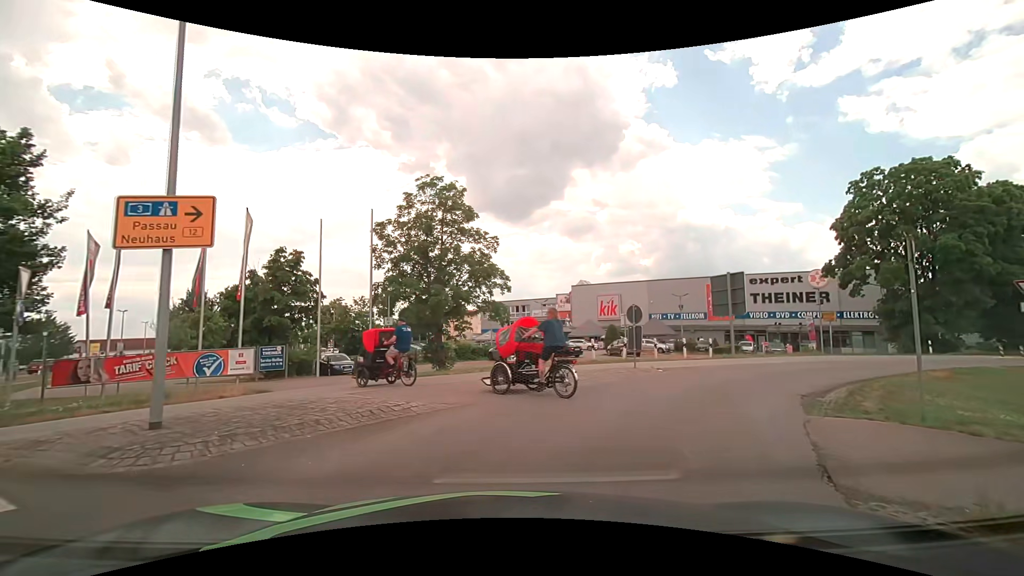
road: secondary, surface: asphalt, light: Day
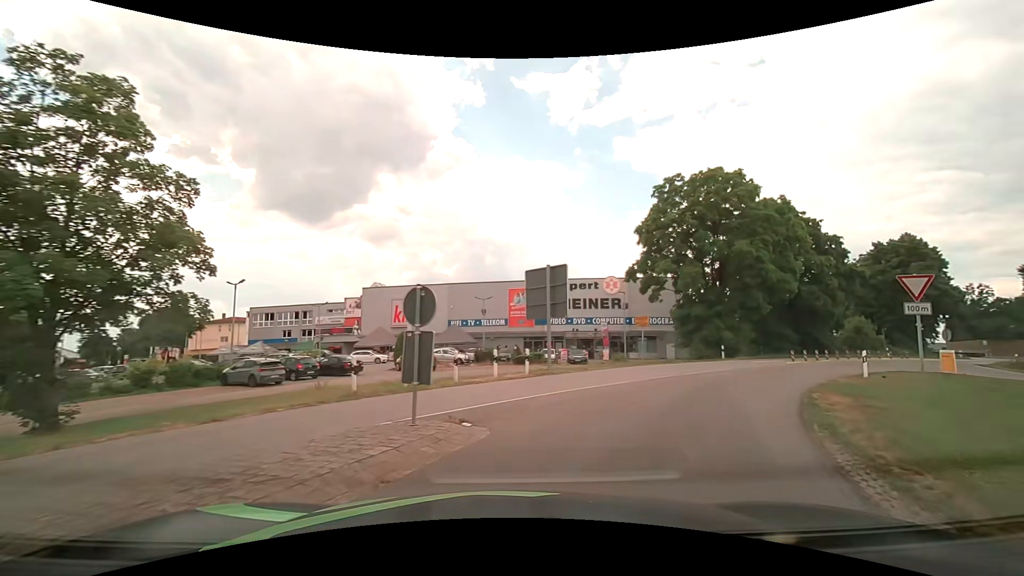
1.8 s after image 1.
(+1.7, +9.0) m; +22°
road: primary_link
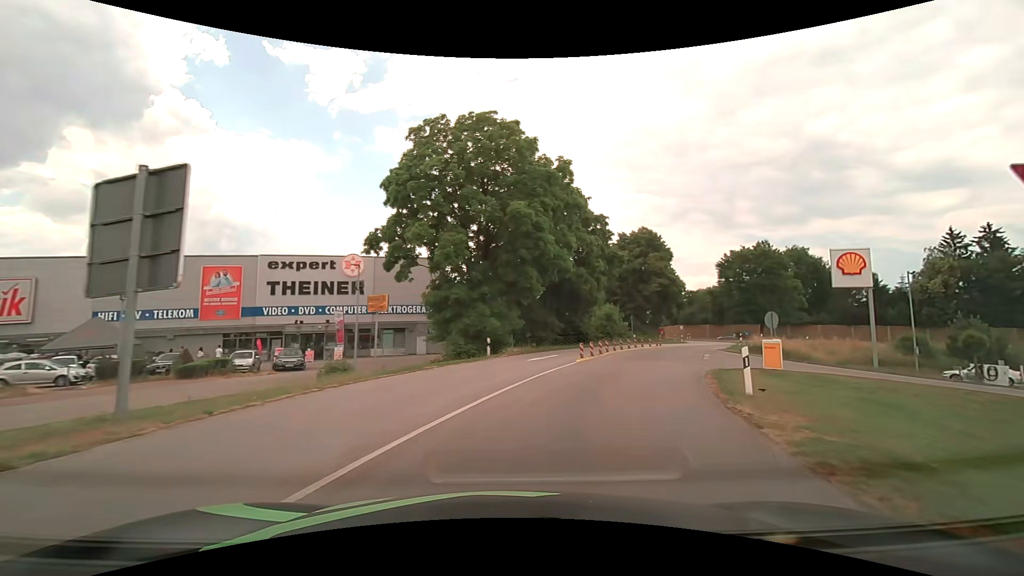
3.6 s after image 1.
(+3.1, +12.3) m; +27°
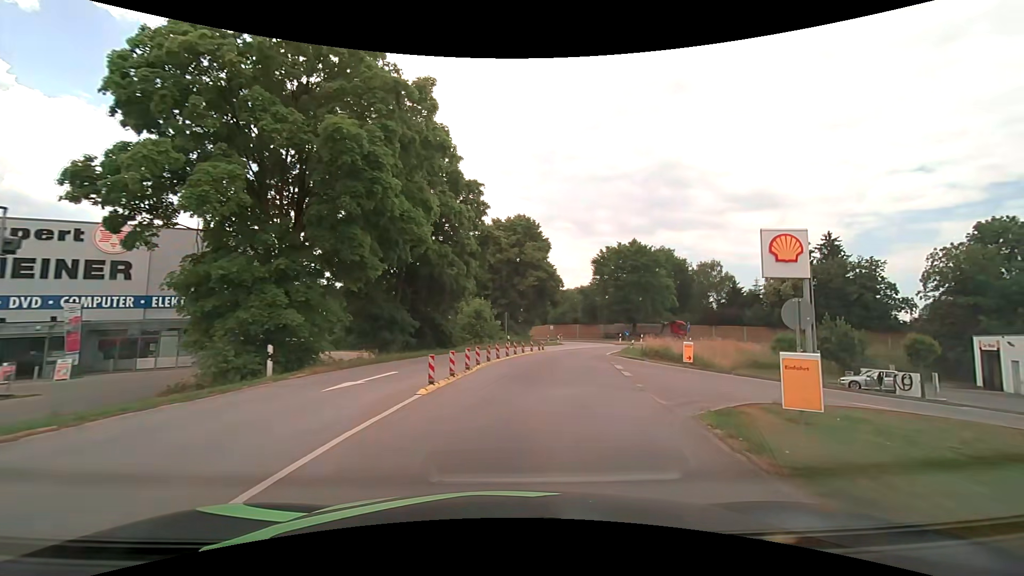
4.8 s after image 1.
(+1.5, +10.7) m; +15°
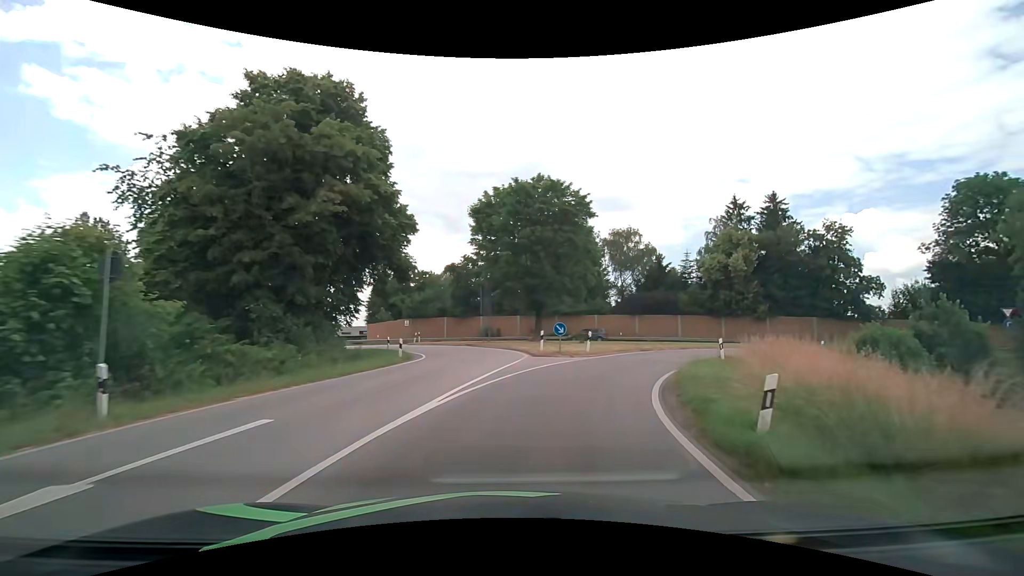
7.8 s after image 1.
(+4.3, +32.0) m; +15°
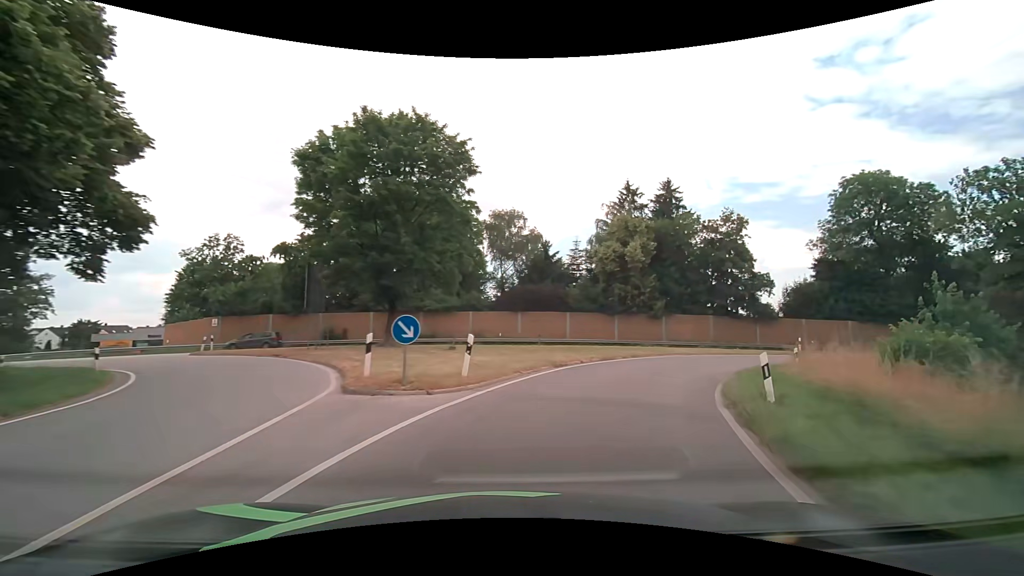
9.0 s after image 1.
(+1.4, +12.6) m; +14°
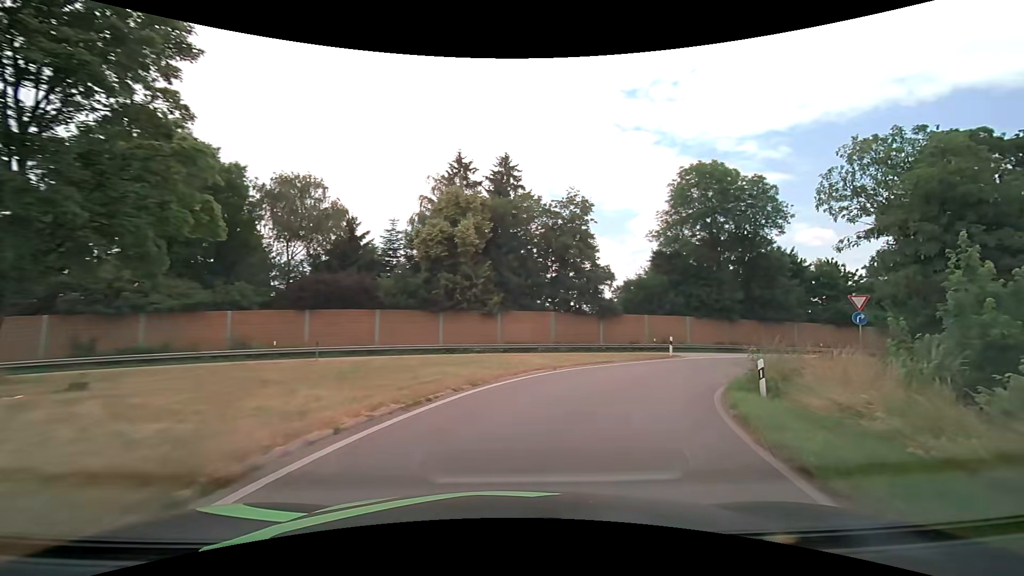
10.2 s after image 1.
(+2.1, +12.0) m; +20°
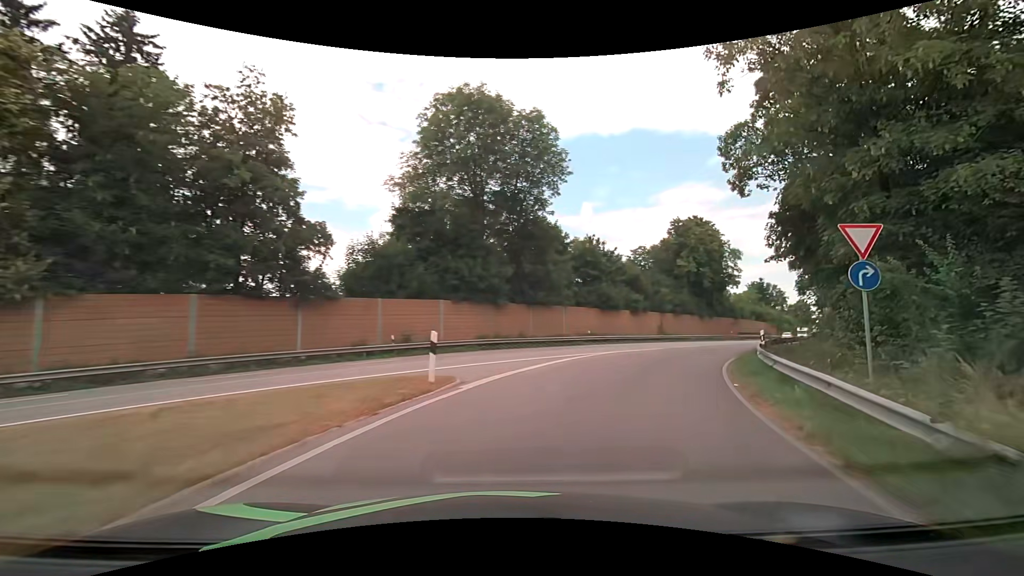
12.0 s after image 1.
(+4.5, +18.3) m; +28°
(+1, +10) (+5, +19) (+10, +28) (+16, +36) (+22, +44) (+27, +52) (+33, +60) (+39, +69) (+45, +77) (+51, +84) m
